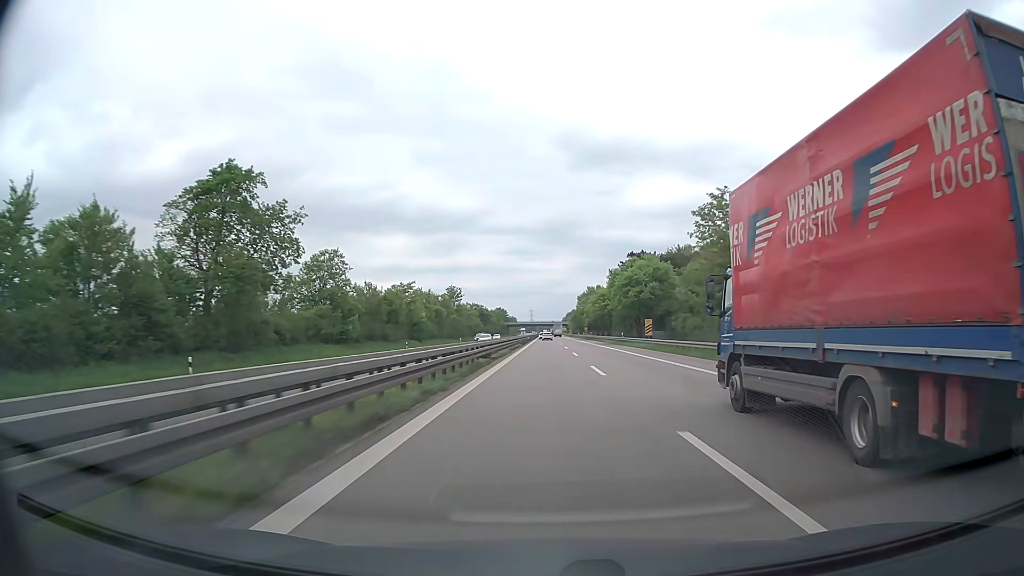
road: trunk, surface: asphalt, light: Day
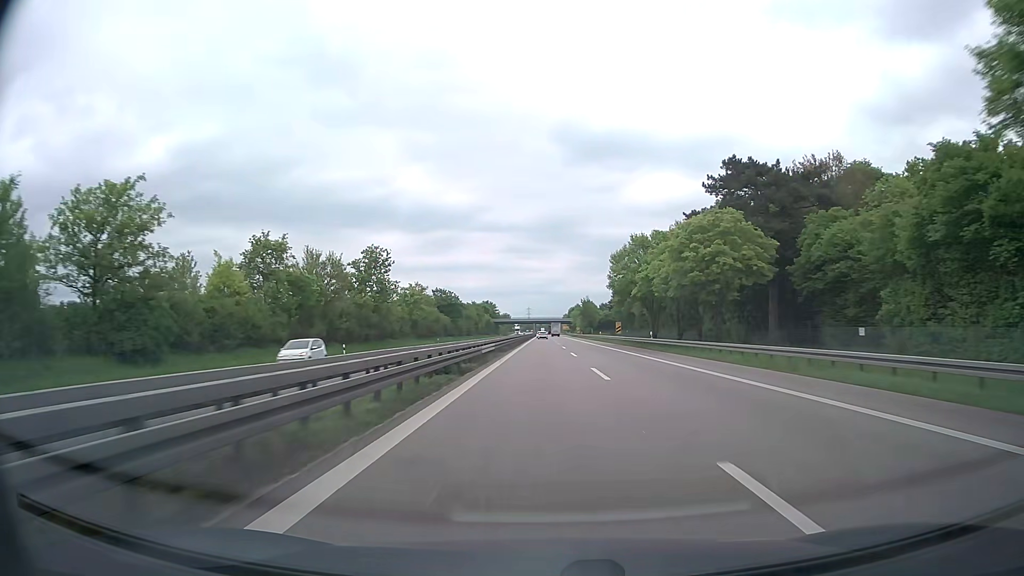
(0.0, +74.1) m; 0°
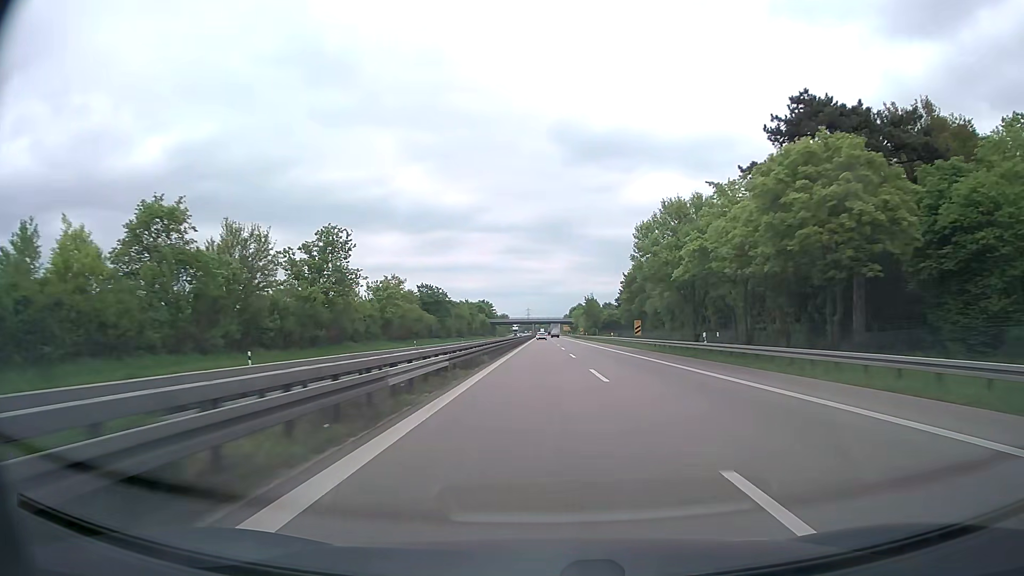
(0.0, +18.4) m; 0°
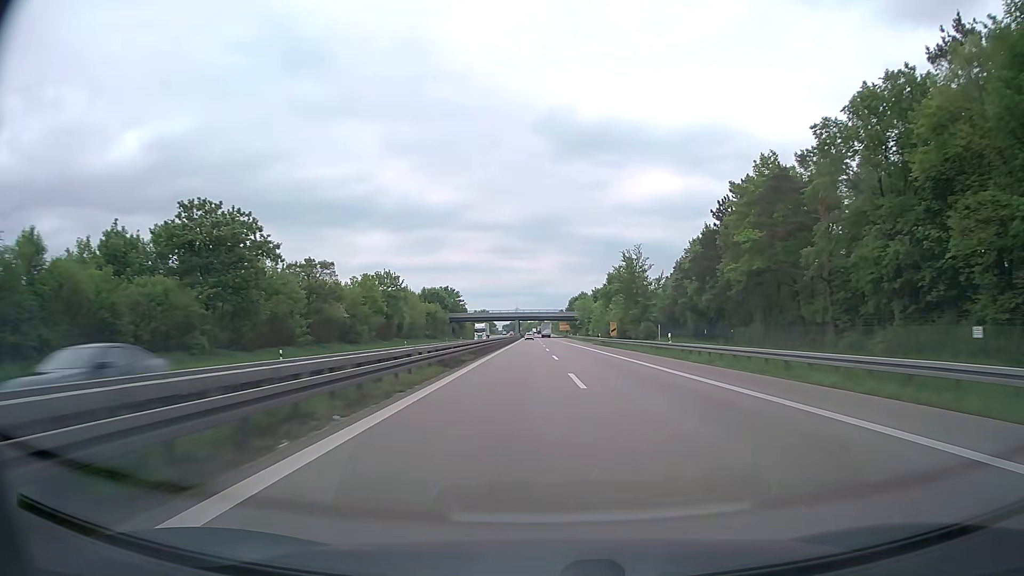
(+0.2, +92.0) m; +1°
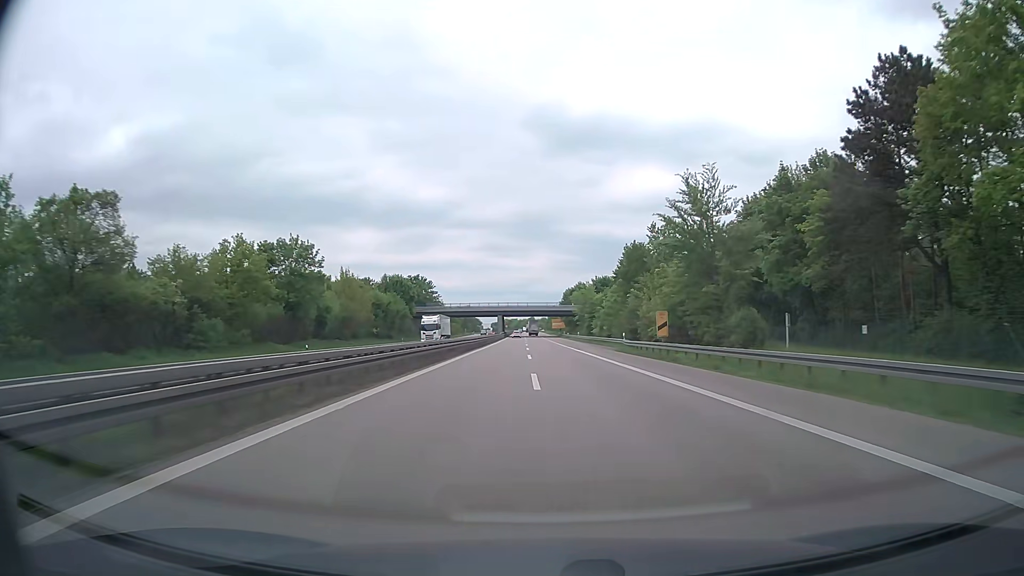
(+0.2, +36.7) m; +1°
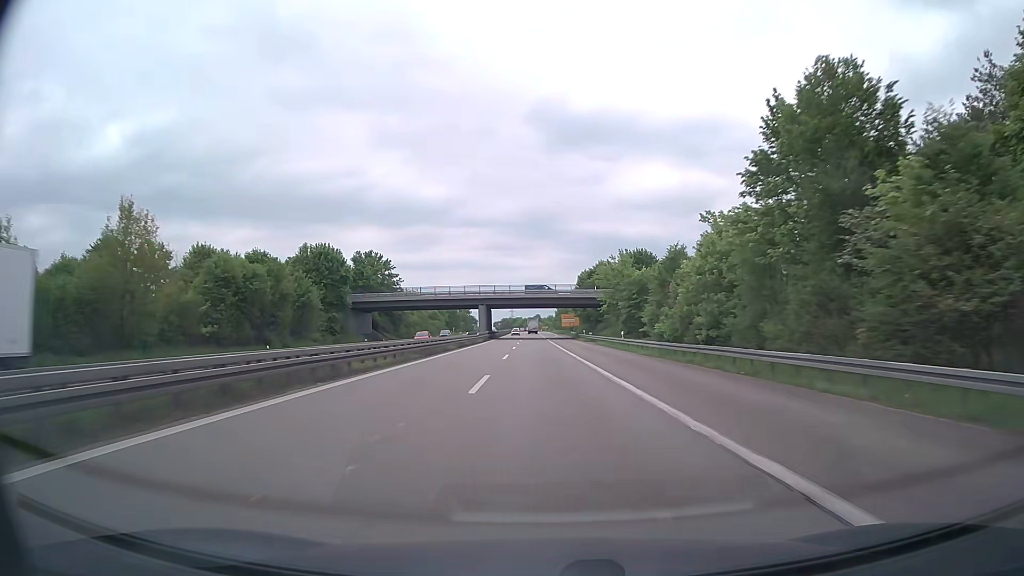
(-0.1, +55.0) m; -1°
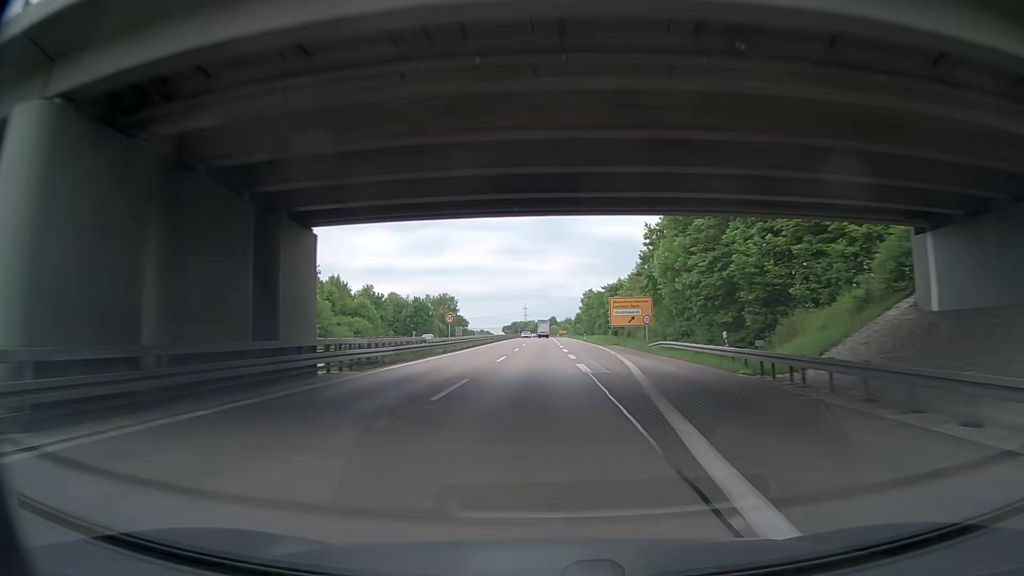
(-1.0, +91.2) m; -1°
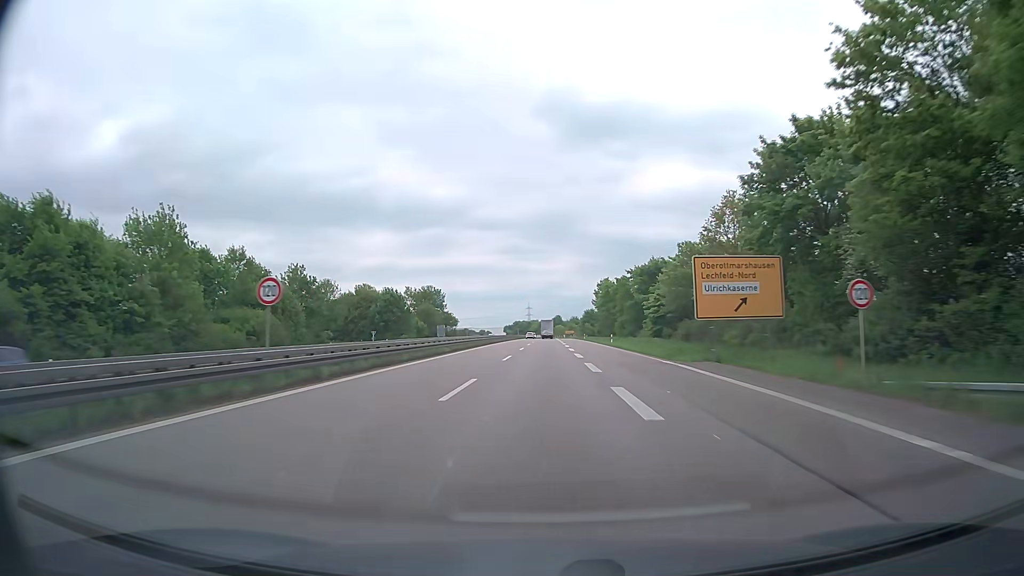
(+0.1, +36.3) m; -1°
(0, +10) (0, +20) (0, +30) (0, +40) (0, +50) (0, +60) (0, +70) (0, +80) (+1, +90) (+1, +100) m
